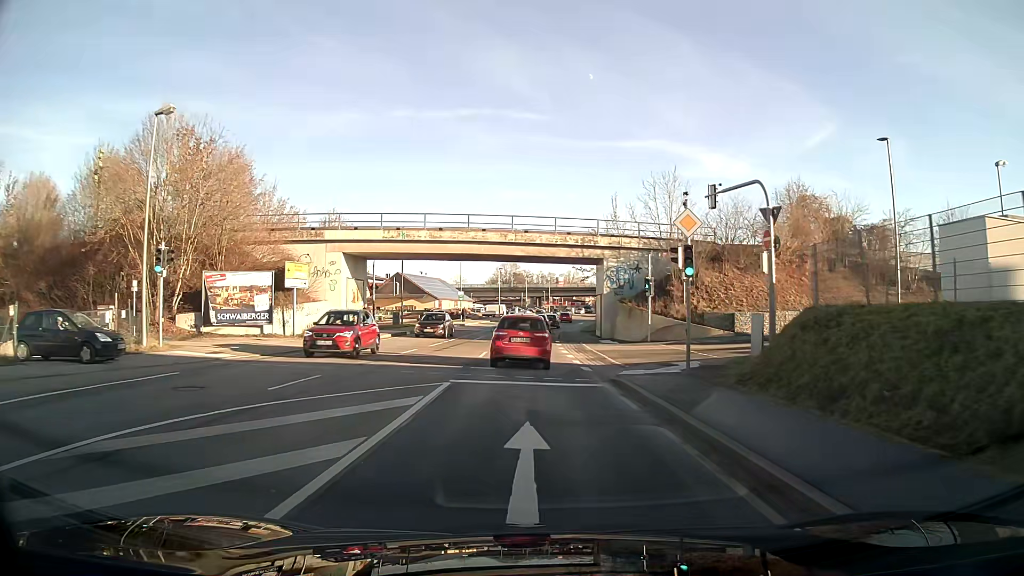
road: primary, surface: asphalt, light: Day
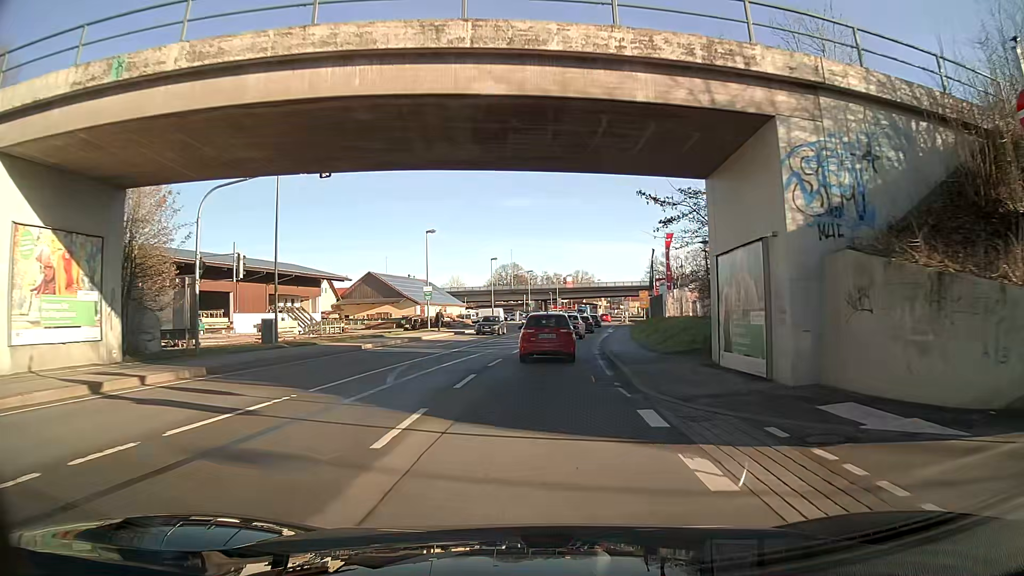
(-0.2, +29.1) m; 0°
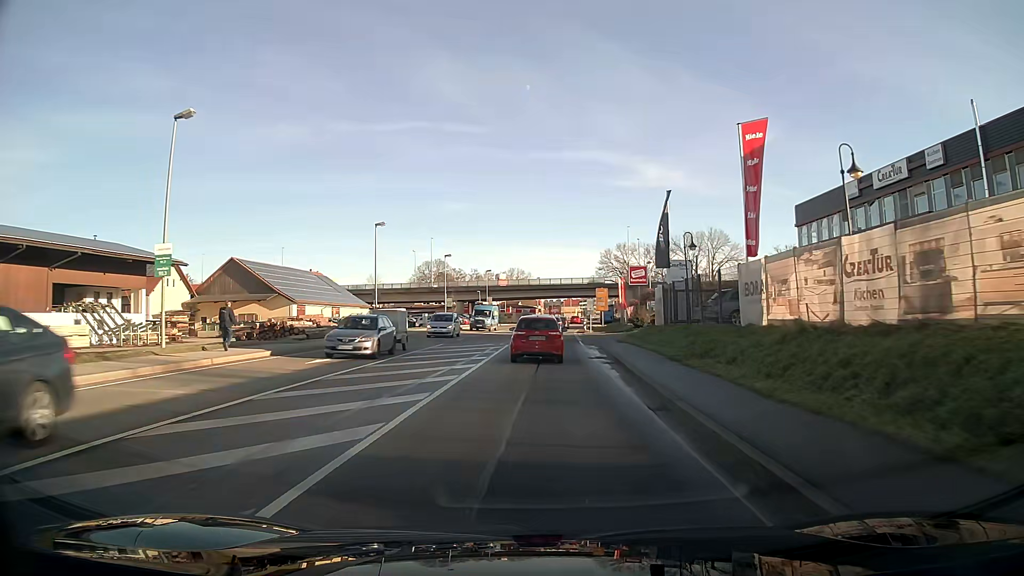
(+1.6, +33.3) m; +6°
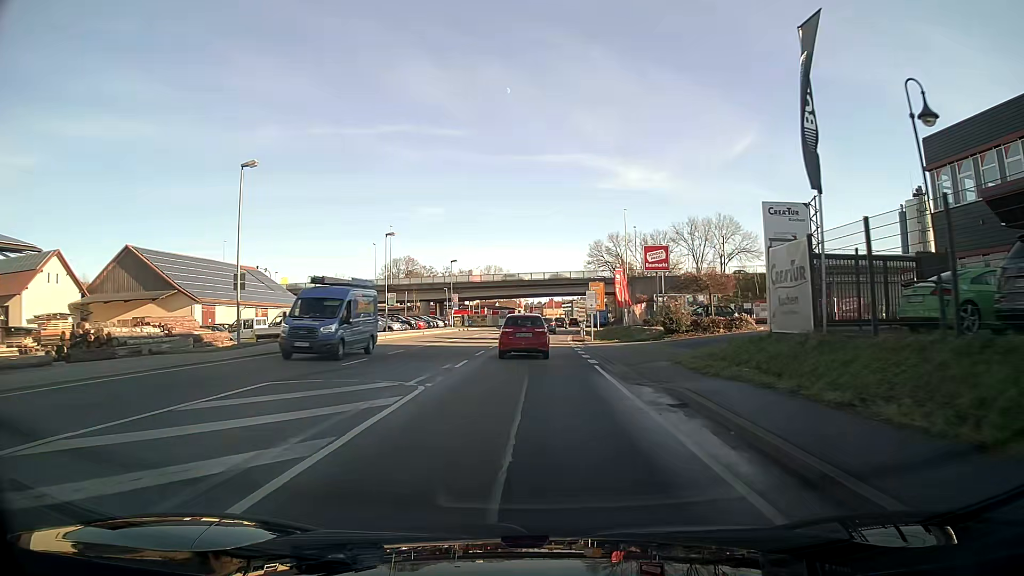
(+0.3, +21.1) m; +1°
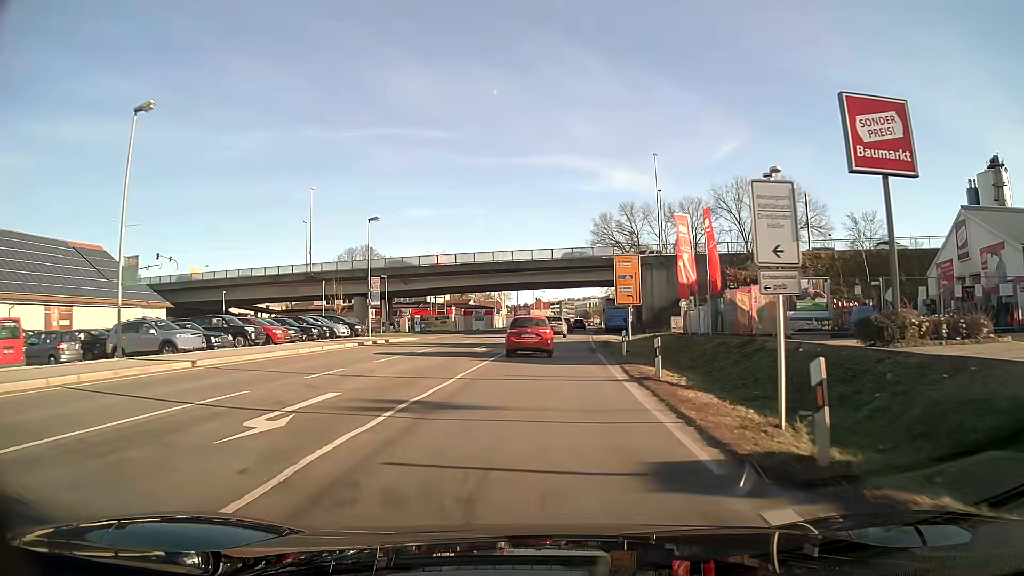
(+0.4, +35.5) m; +1°
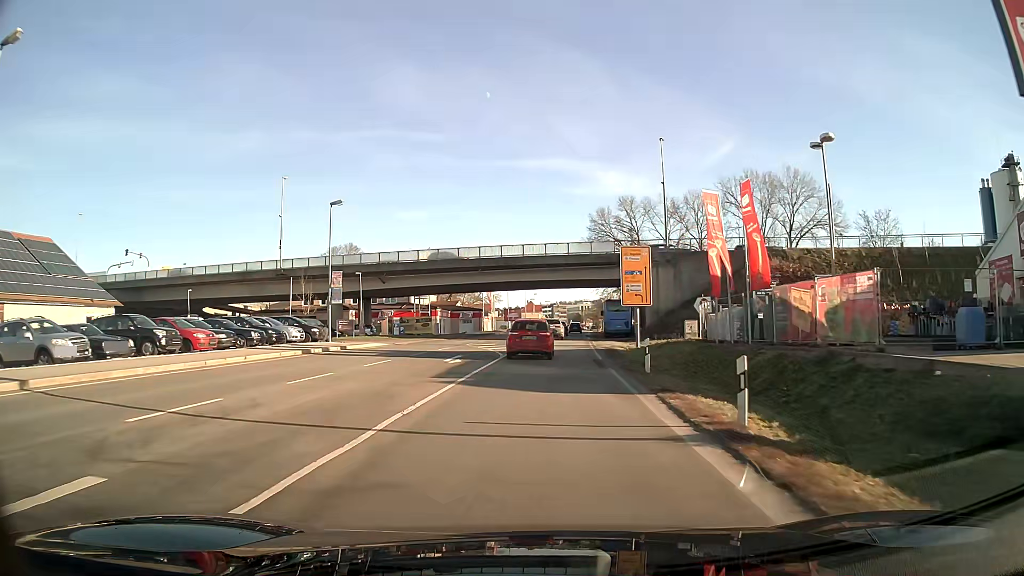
(0.0, +7.2) m; +1°
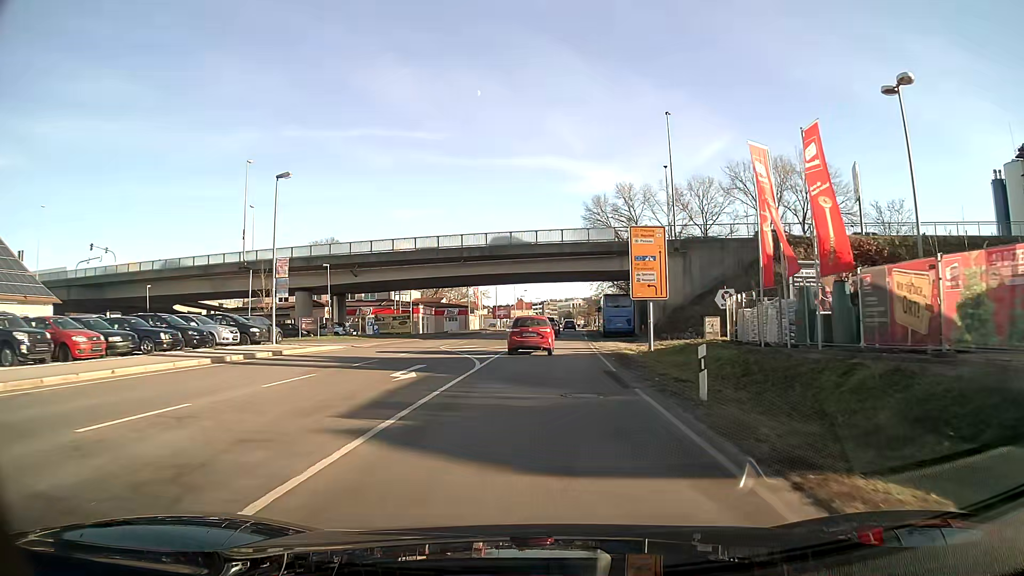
(+0.1, +7.2) m; +1°
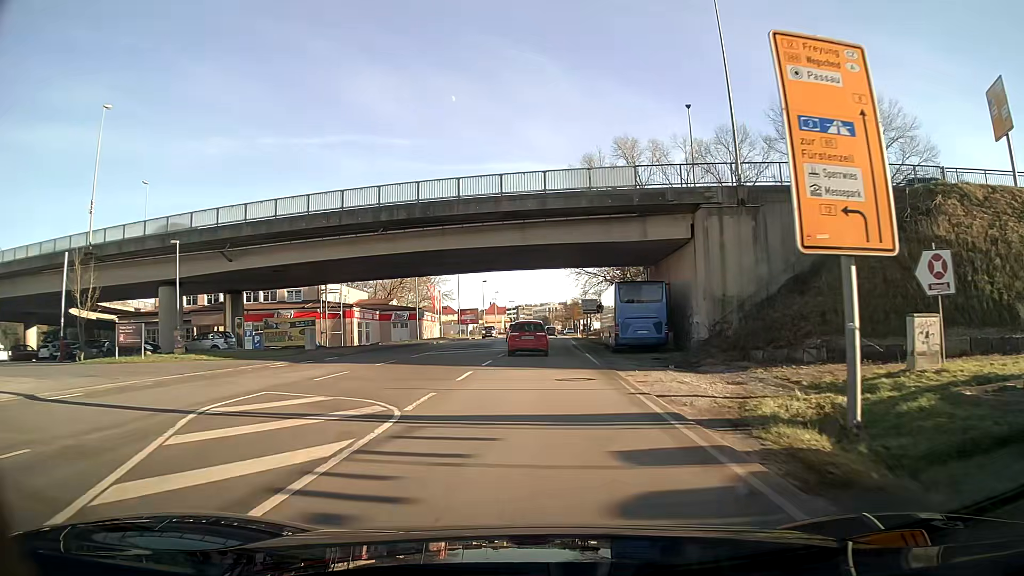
(+0.4, +21.8) m; +2°
(0, +10) (0, +20) (0, +30) (+1, +40) (+1, +50) (+1, +60) (+2, +70) (+2, +80) (+2, +90) (+2, +100) m
